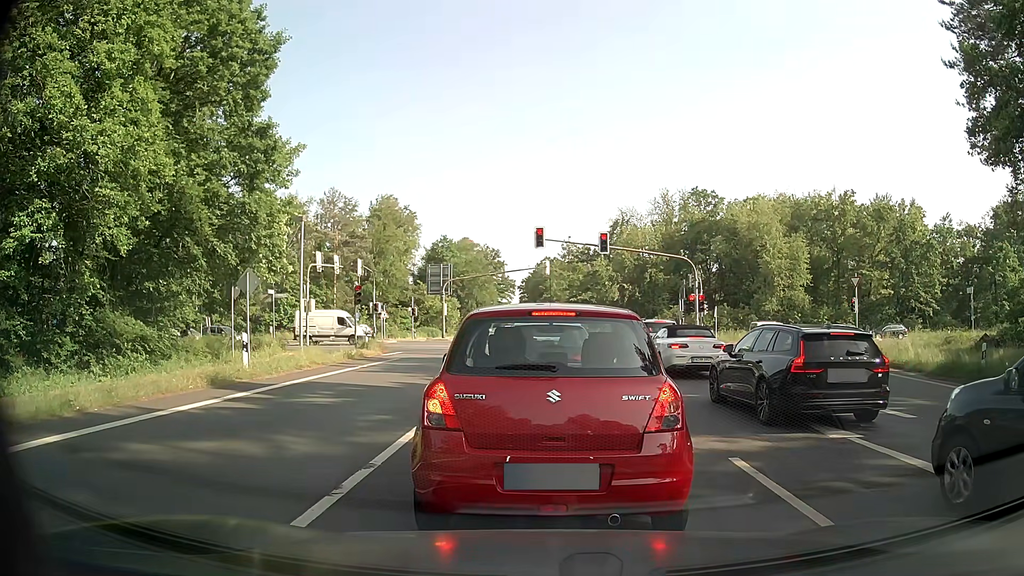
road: primary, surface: asphalt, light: Day
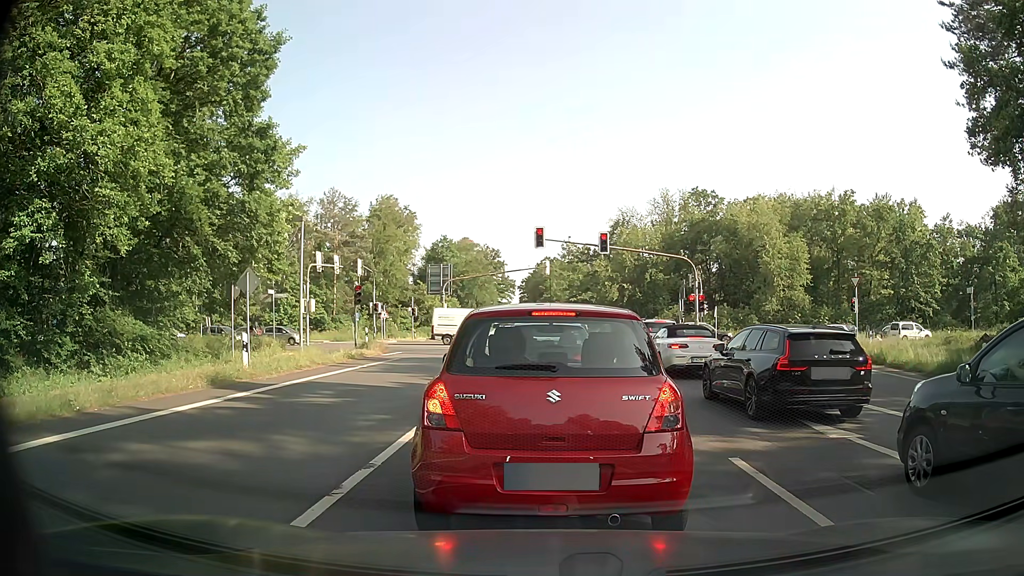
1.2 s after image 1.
(0.0, 0.0) m; 0°
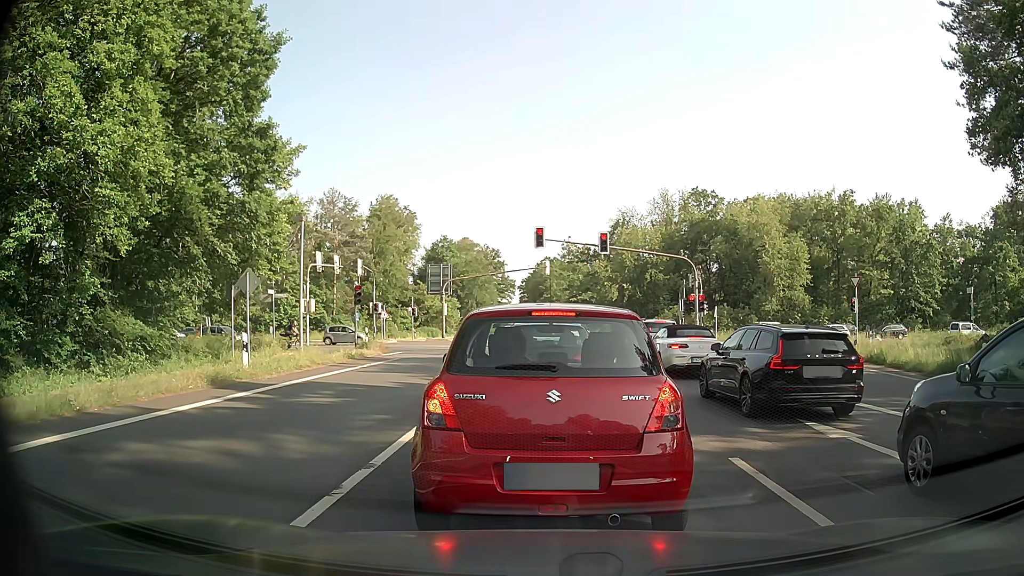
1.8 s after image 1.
(0.0, 0.0) m; 0°
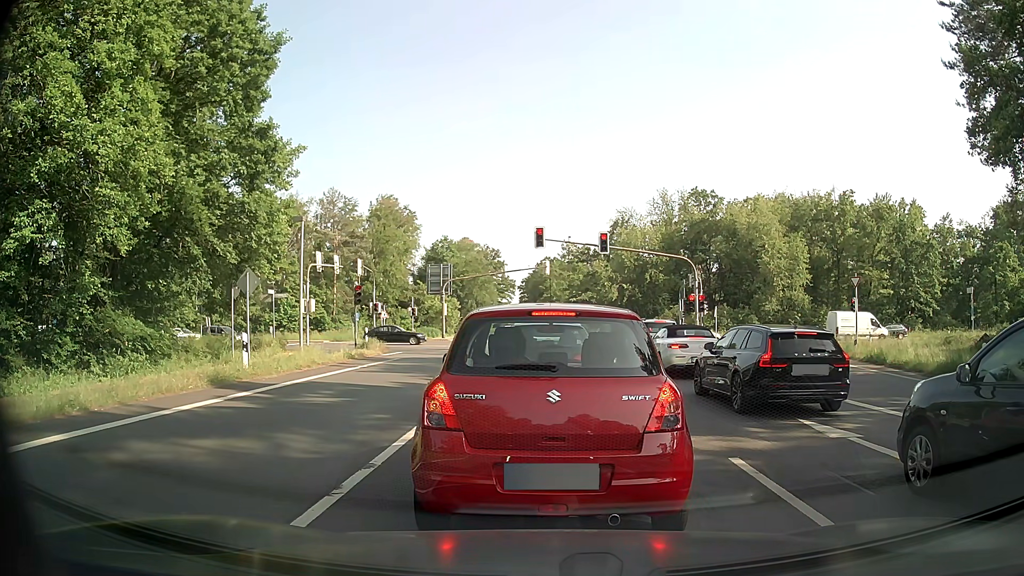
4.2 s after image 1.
(0.0, 0.0) m; 0°
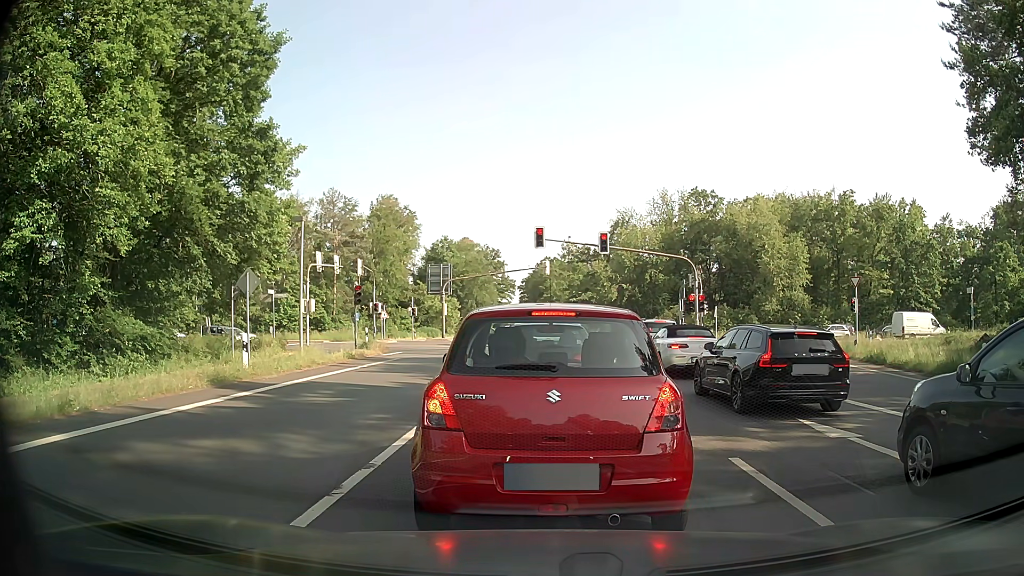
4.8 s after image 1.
(0.0, 0.0) m; 0°
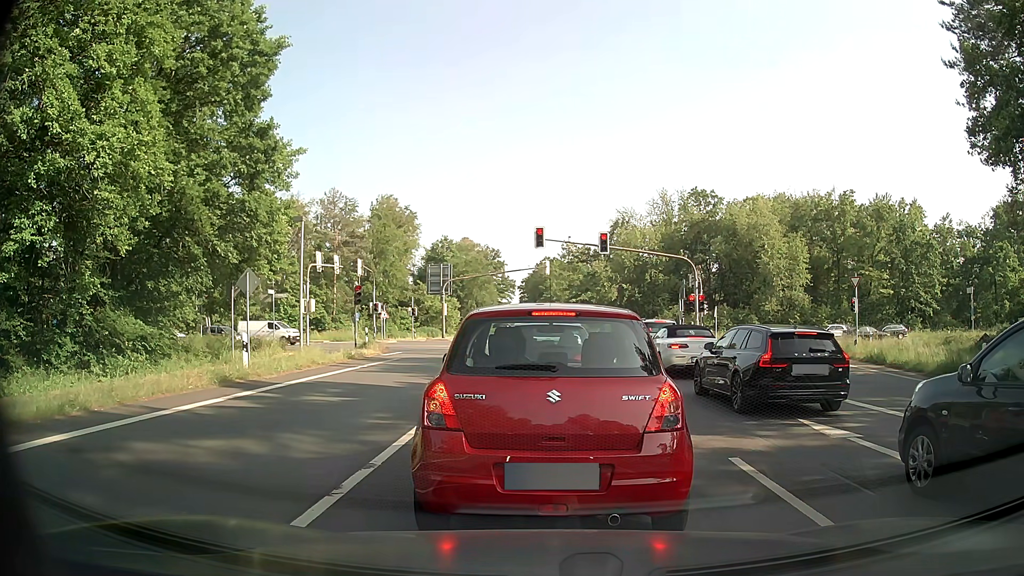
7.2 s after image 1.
(0.0, 0.0) m; 0°
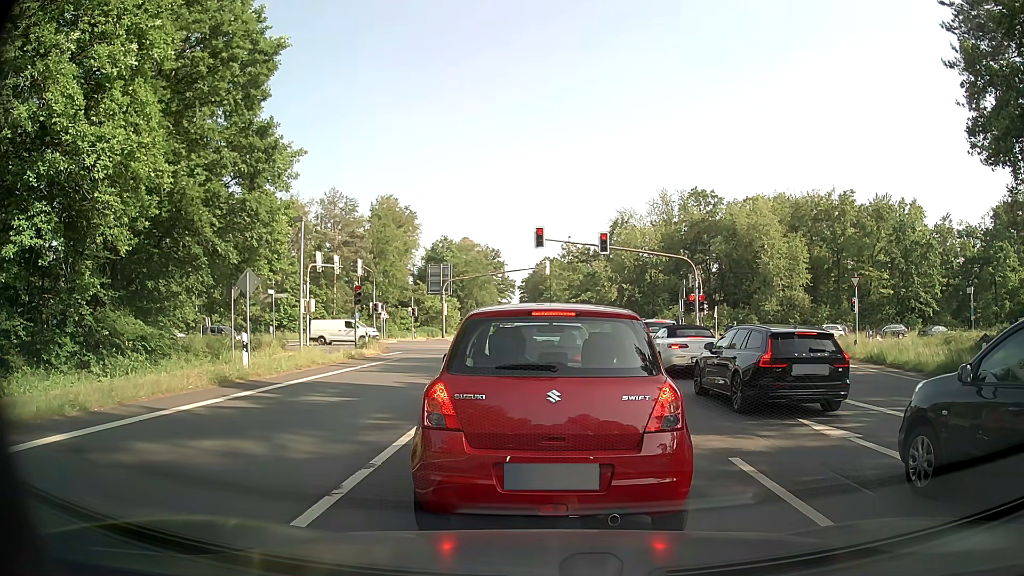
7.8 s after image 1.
(0.0, 0.0) m; 0°
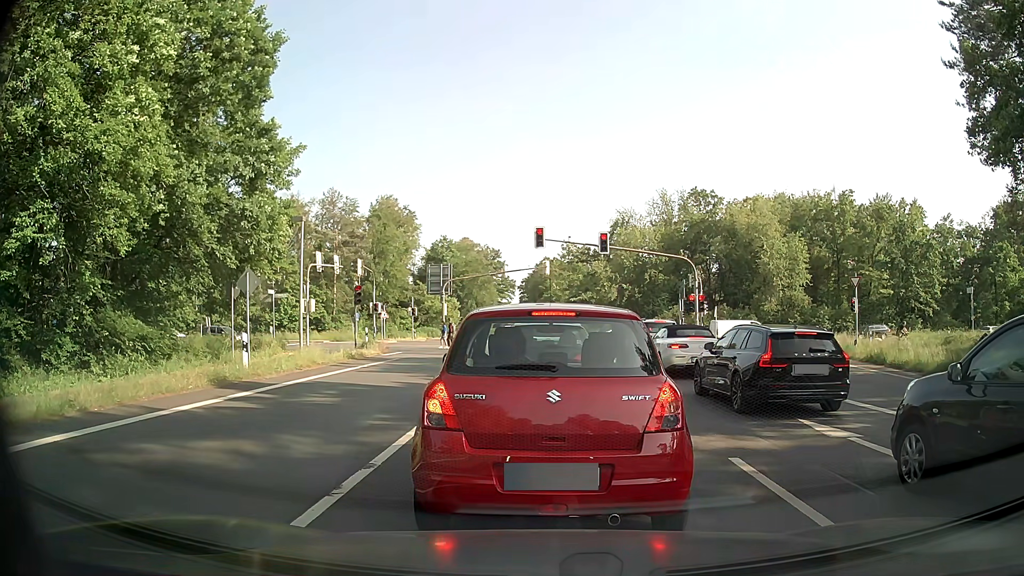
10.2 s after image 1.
(0.0, 0.0) m; 0°
